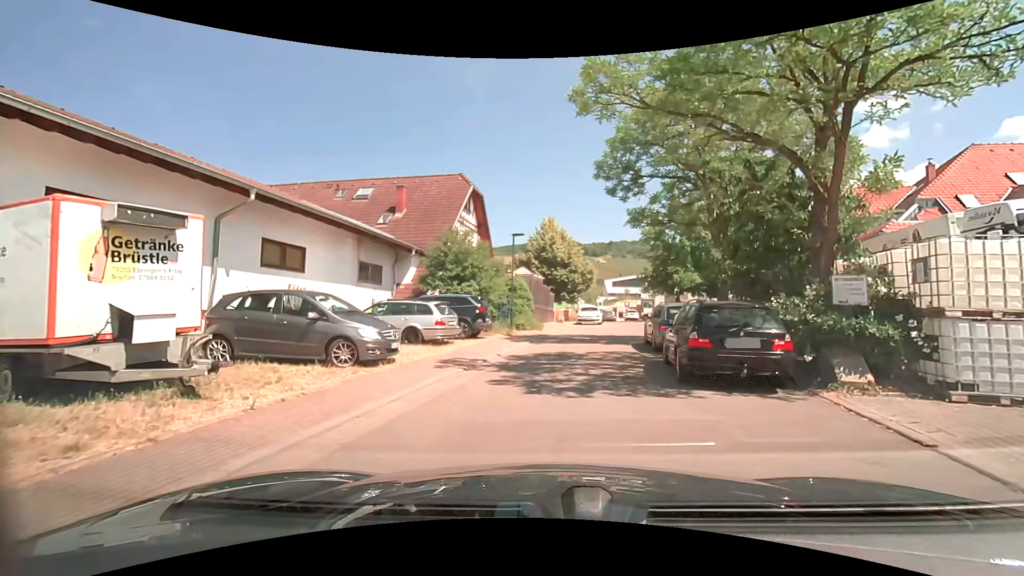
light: Day
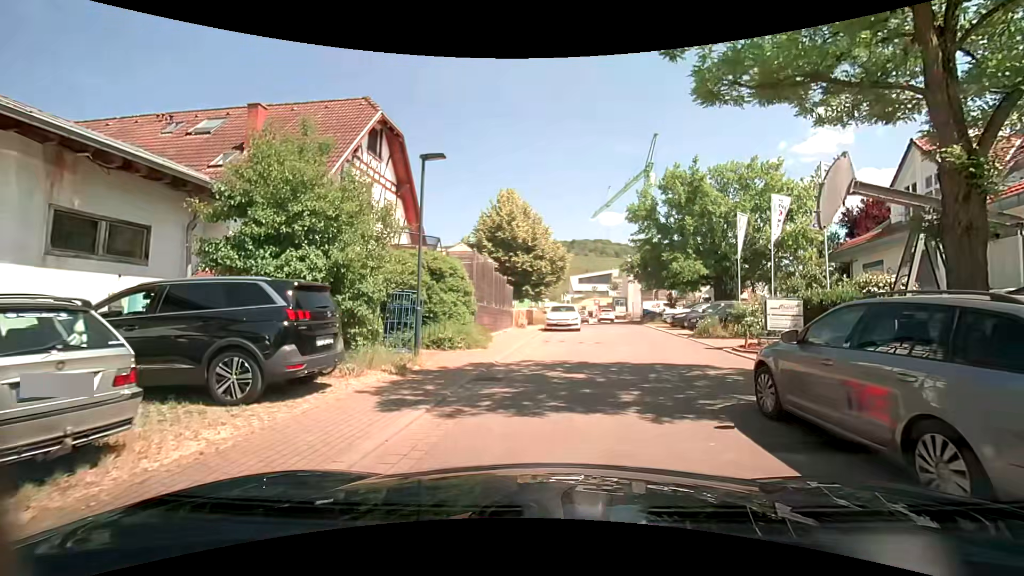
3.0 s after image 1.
(+0.3, +11.6) m; +4°
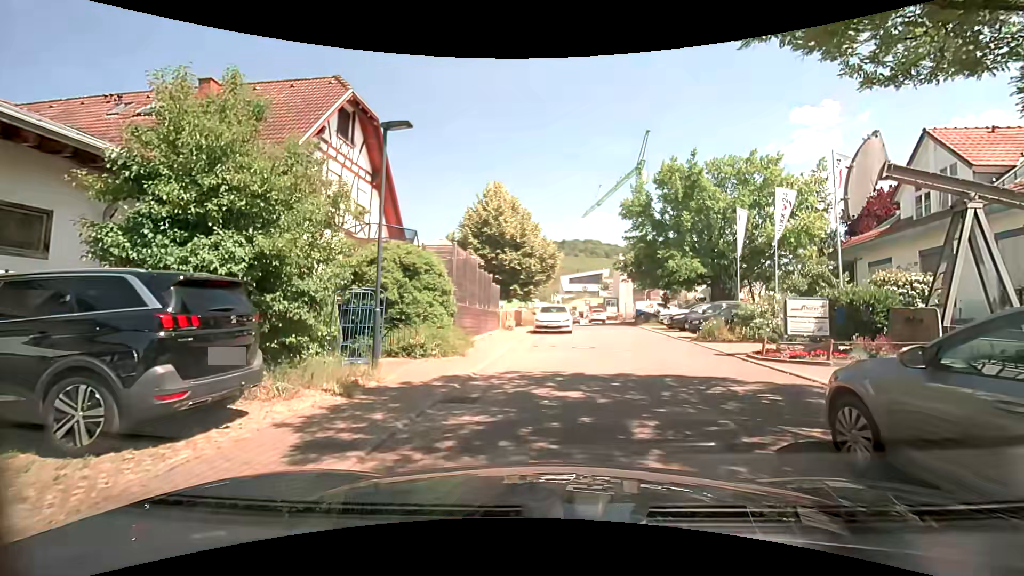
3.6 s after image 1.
(0.0, +1.9) m; +1°
